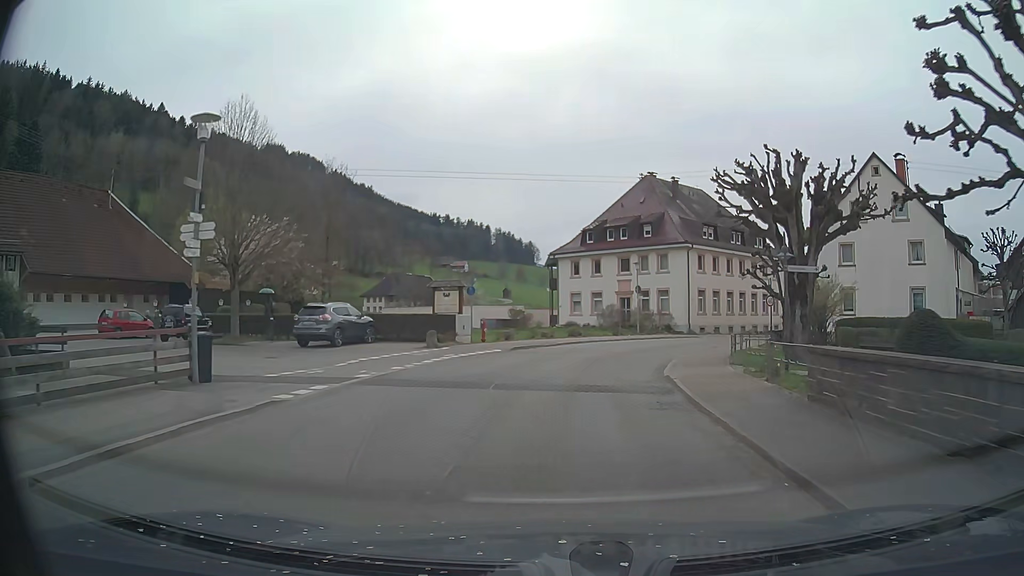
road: secondary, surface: asphalt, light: Day
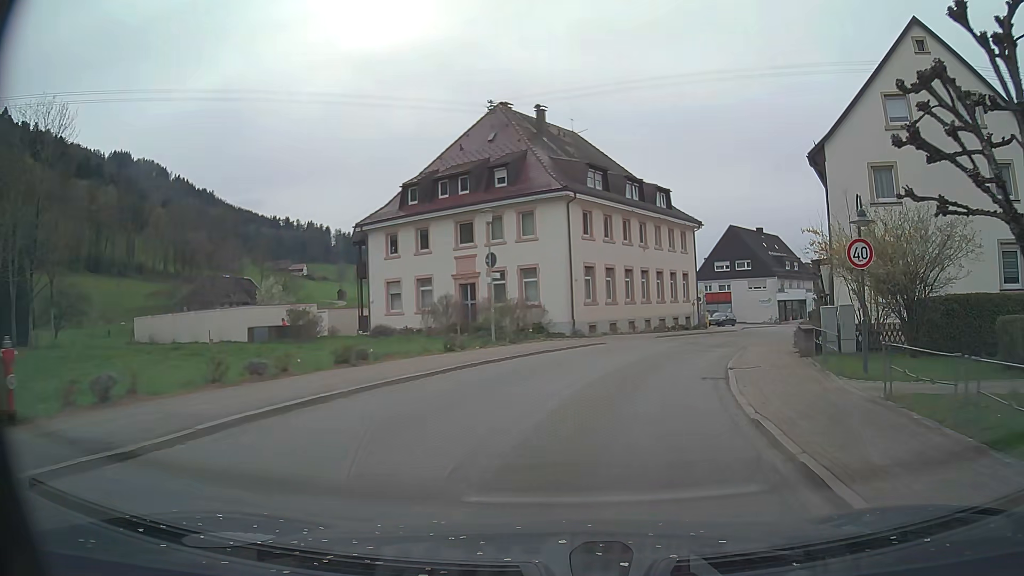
(+1.9, +22.6) m; +13°
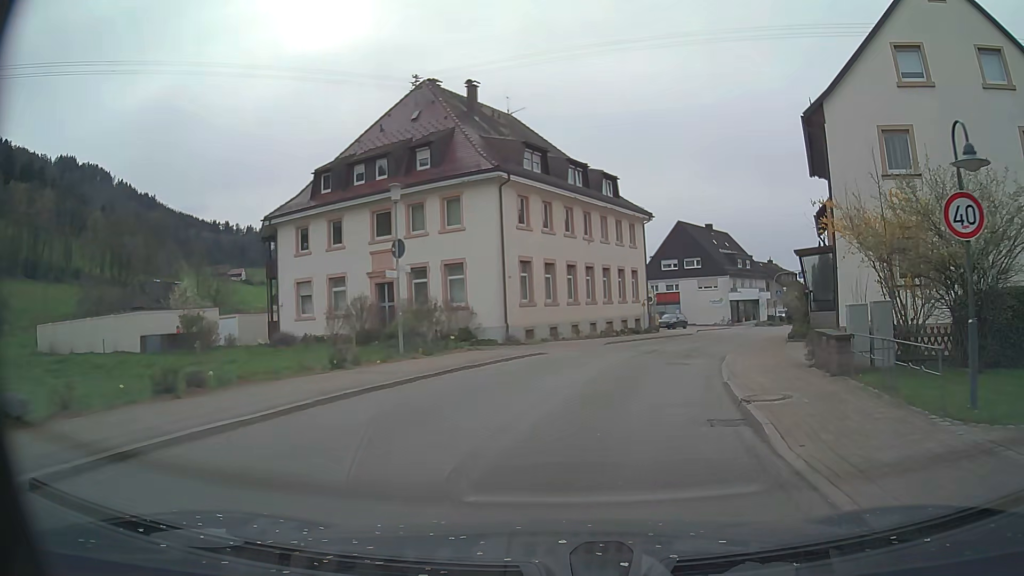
(+0.3, +5.7) m; +5°
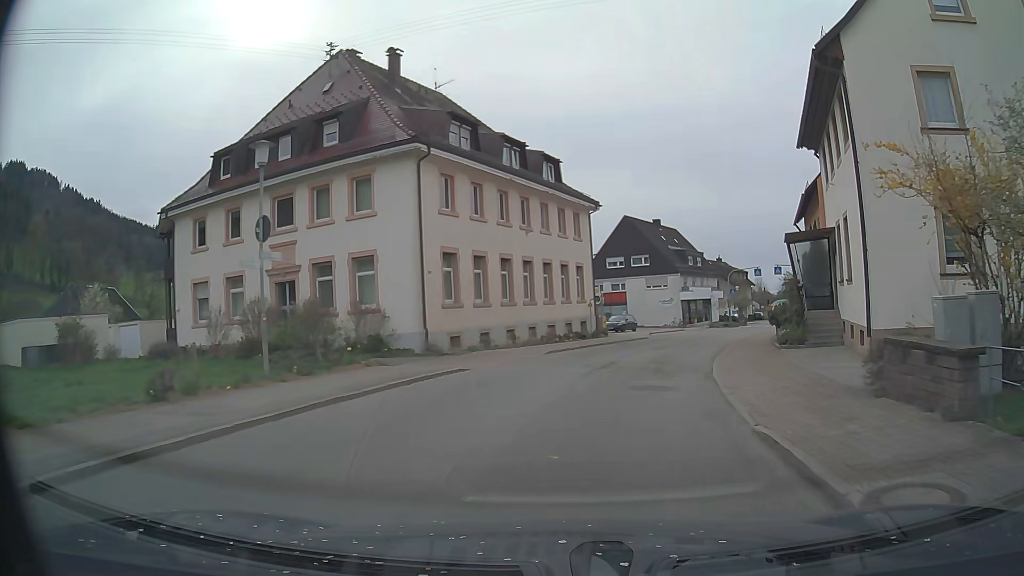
(+0.2, +5.7) m; +5°
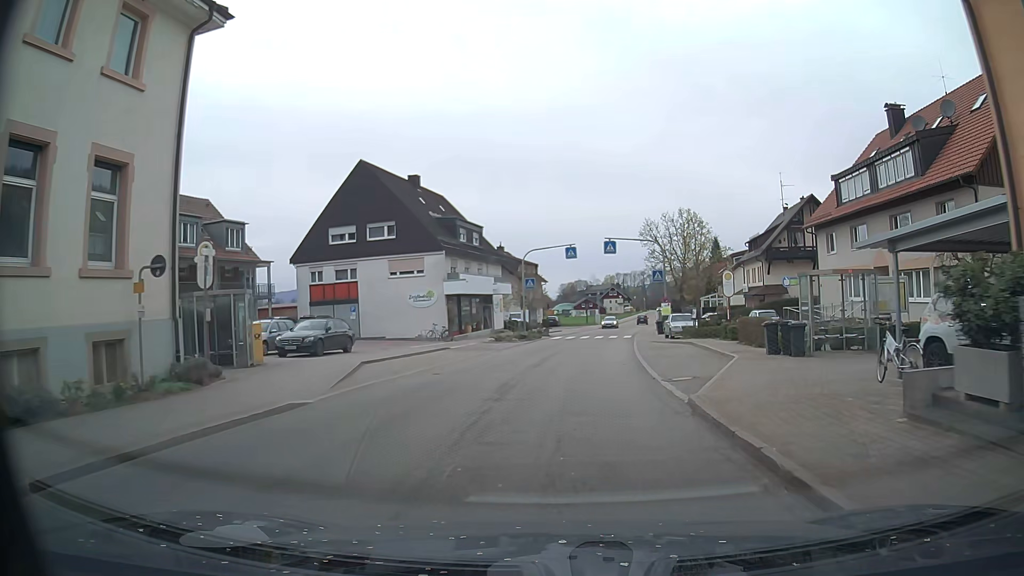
(+5.4, +29.0) m; +19°
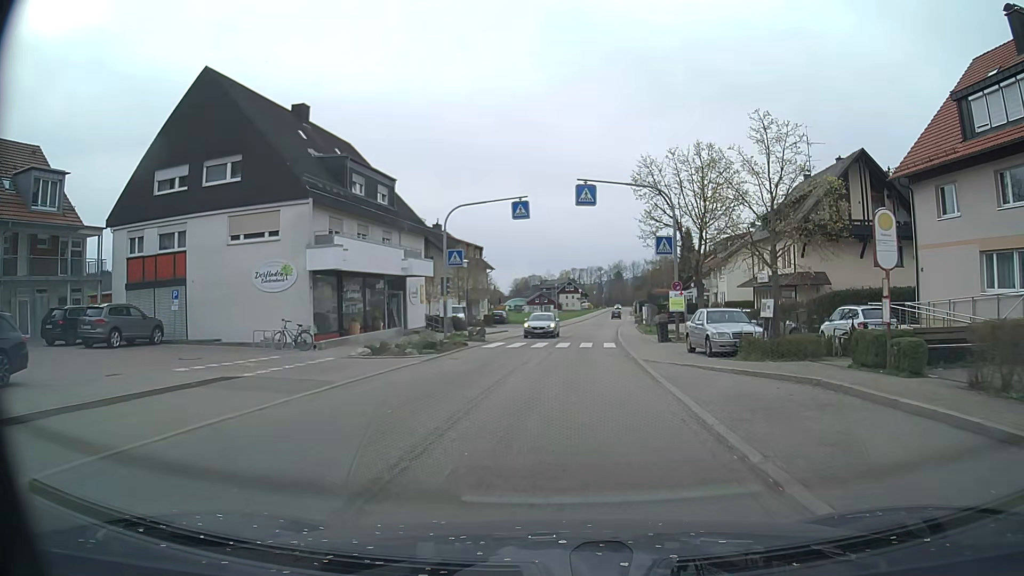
(+0.8, +18.5) m; +4°
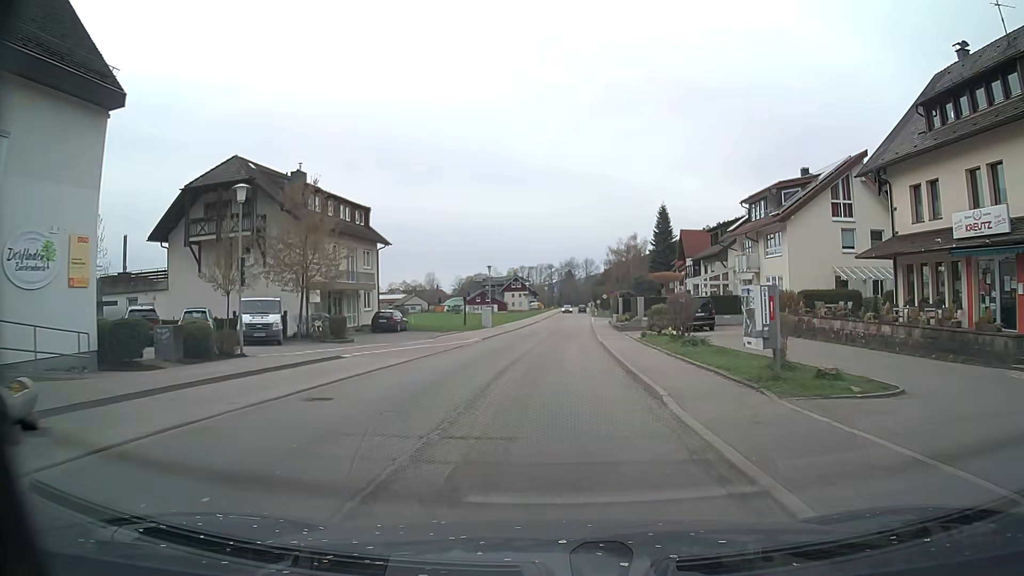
(+1.7, +30.9) m; +5°
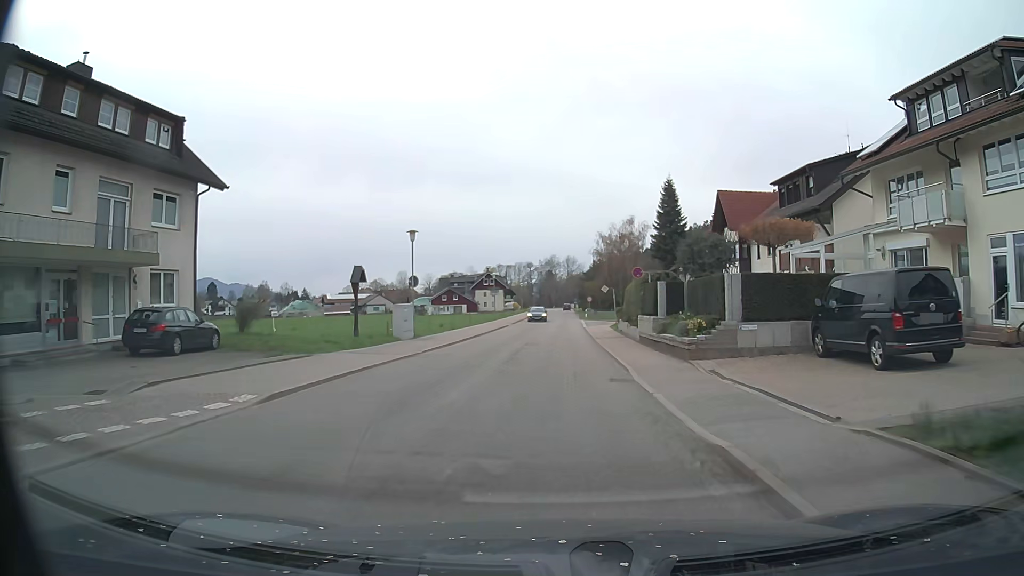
(+0.2, +25.4) m; +1°
(0, +10) (0, +20) (+1, +30) (+1, +40) (+1, +50) (+1, +60) (+2, +70) (+2, +80) (+2, +90) (+3, +100) m
